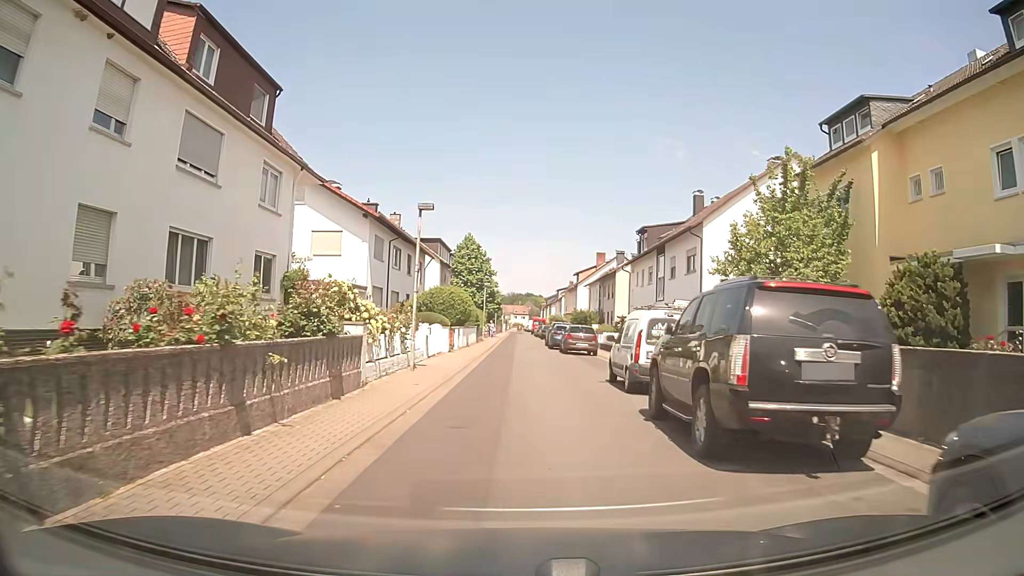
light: Day
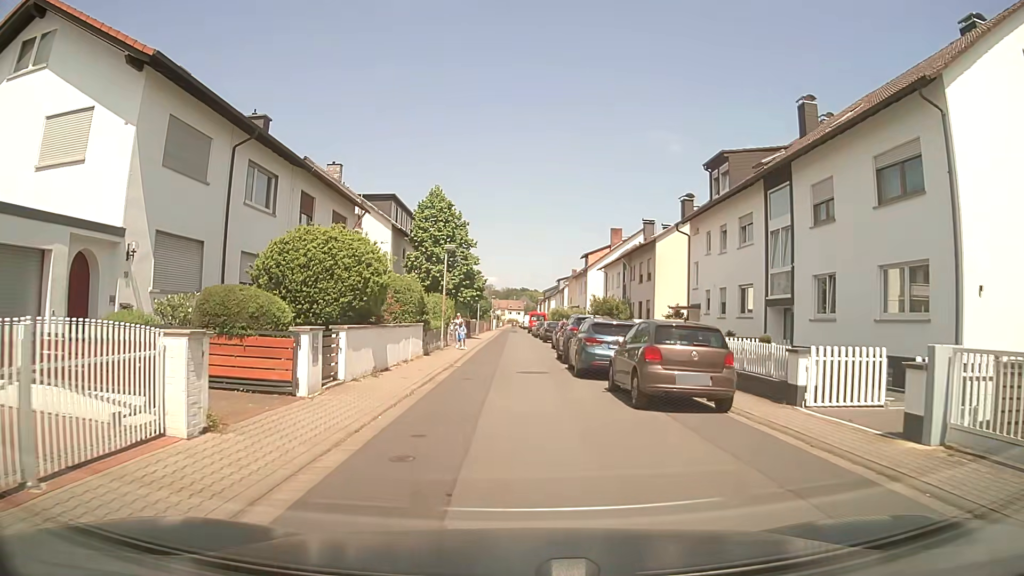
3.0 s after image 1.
(+0.2, +22.1) m; 0°
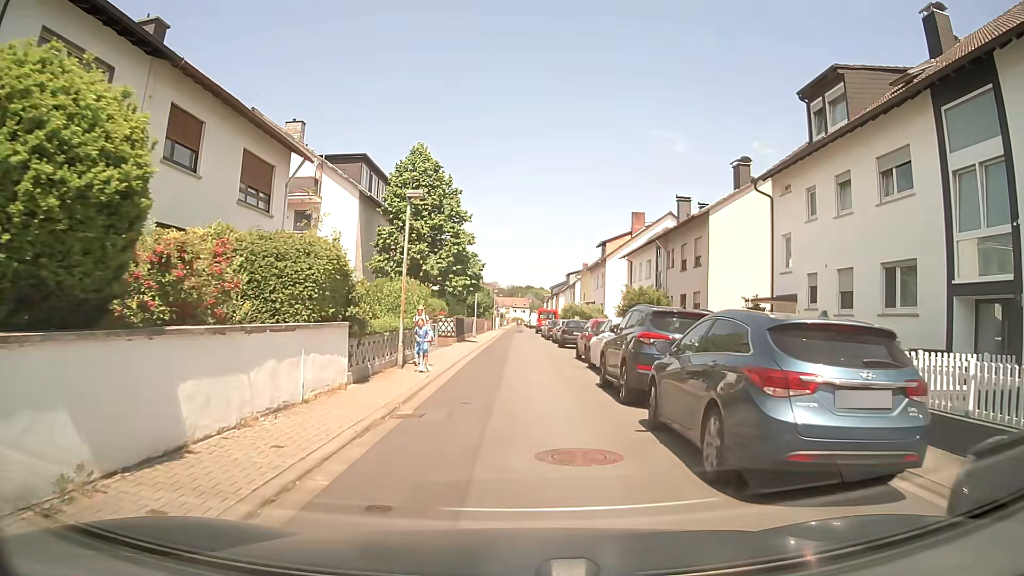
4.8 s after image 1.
(-0.1, +11.0) m; 0°
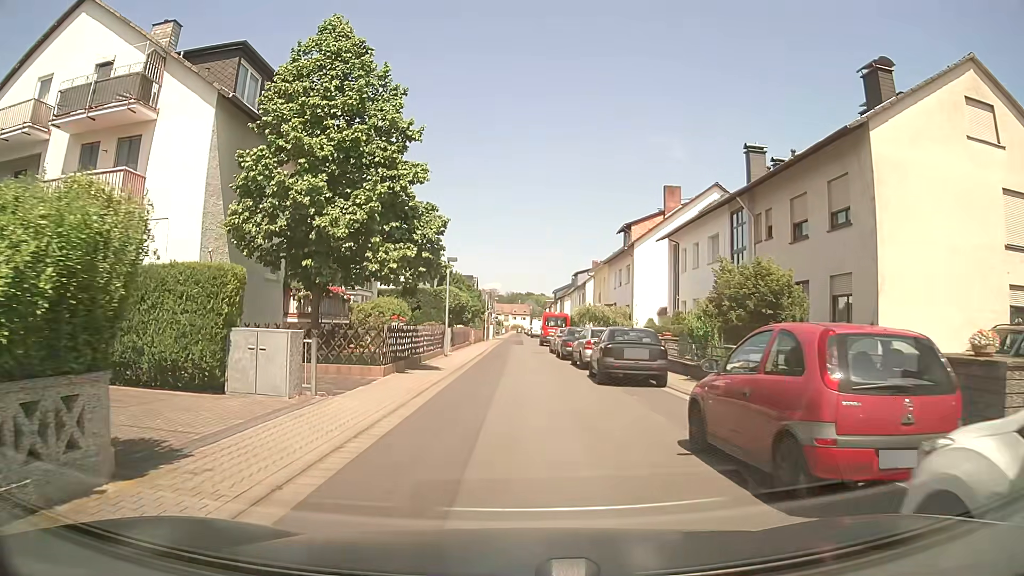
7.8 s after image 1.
(+0.1, +16.8) m; 0°
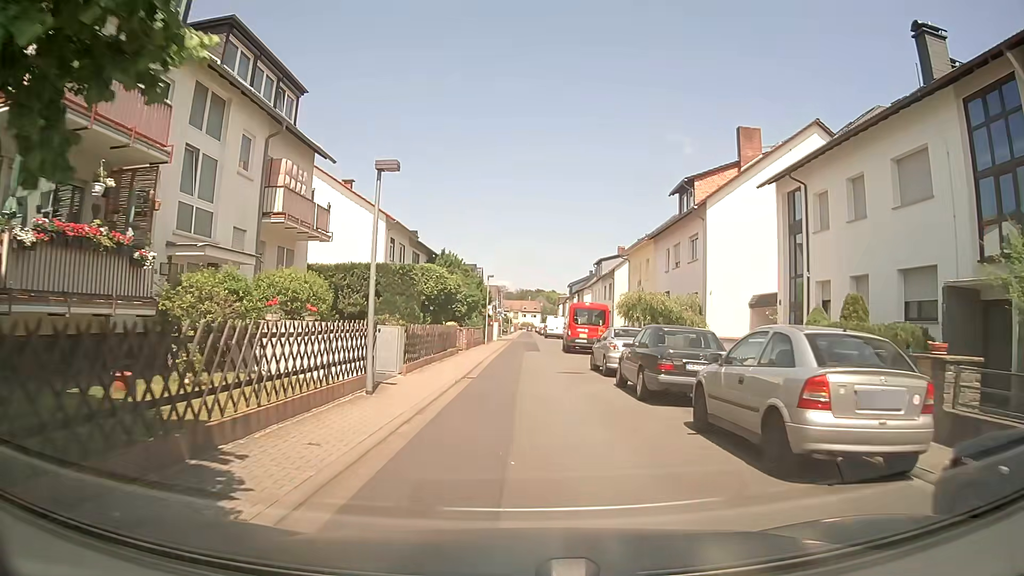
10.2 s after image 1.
(-0.2, +16.5) m; -1°
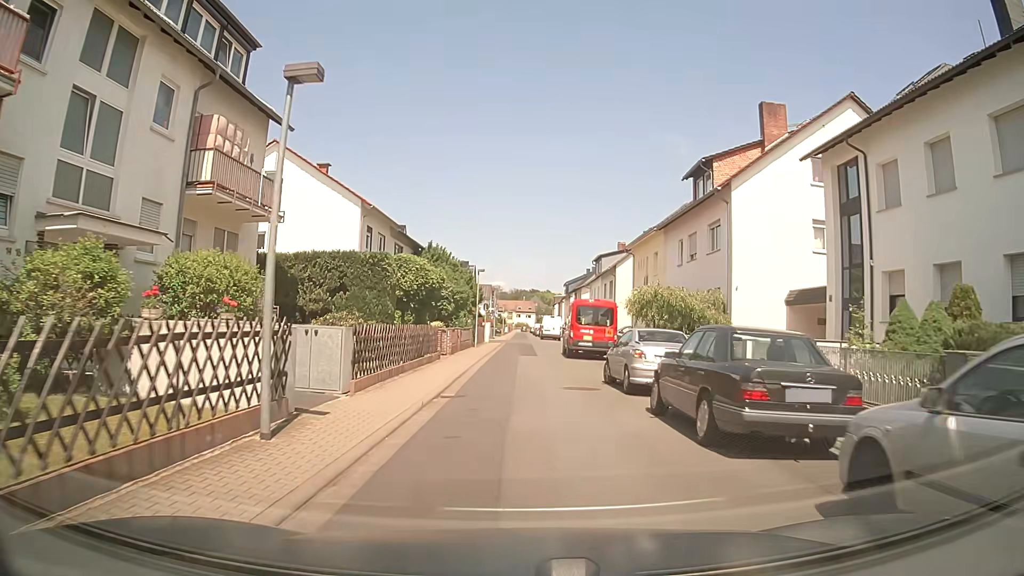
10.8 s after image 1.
(0.0, +4.8) m; 0°
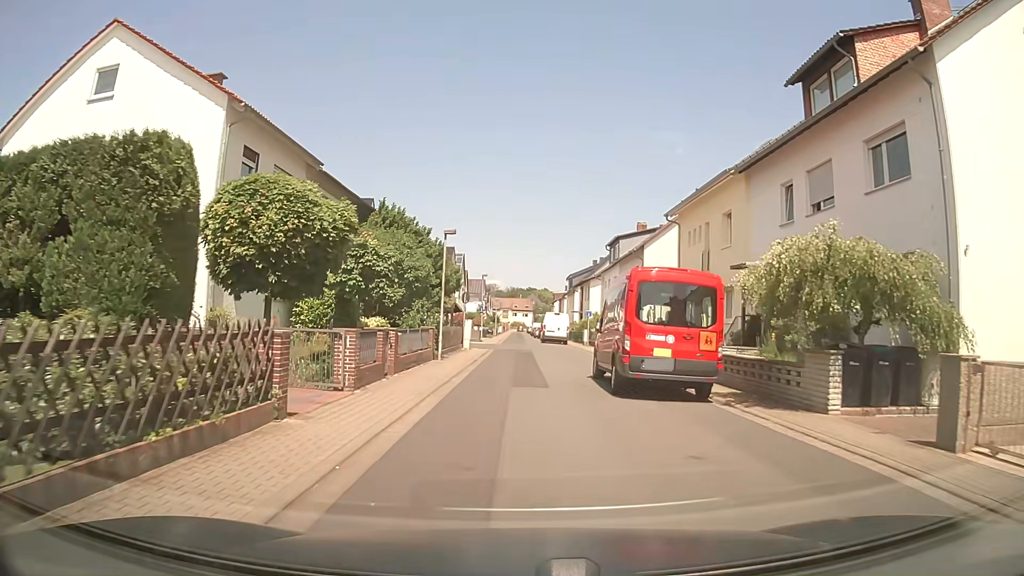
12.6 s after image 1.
(+0.2, +15.6) m; 0°
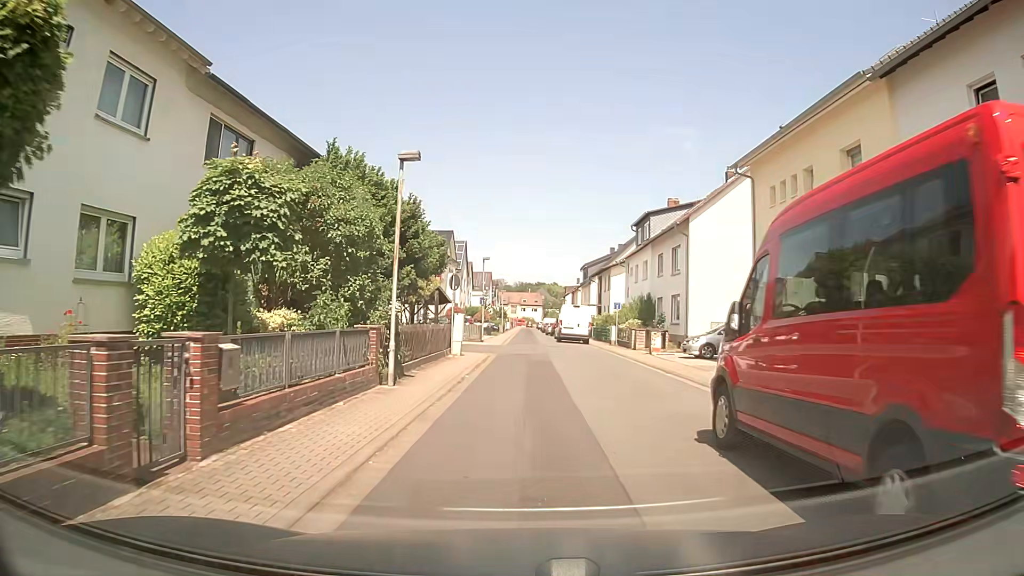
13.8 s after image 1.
(0.0, +10.2) m; 0°
(0, +10) (+2, +20) (+2, +30) (-7, +35) (-17, +35) (-27, +36) (-37, +36) (-47, +36) (-57, +36) (-67, +36) m
